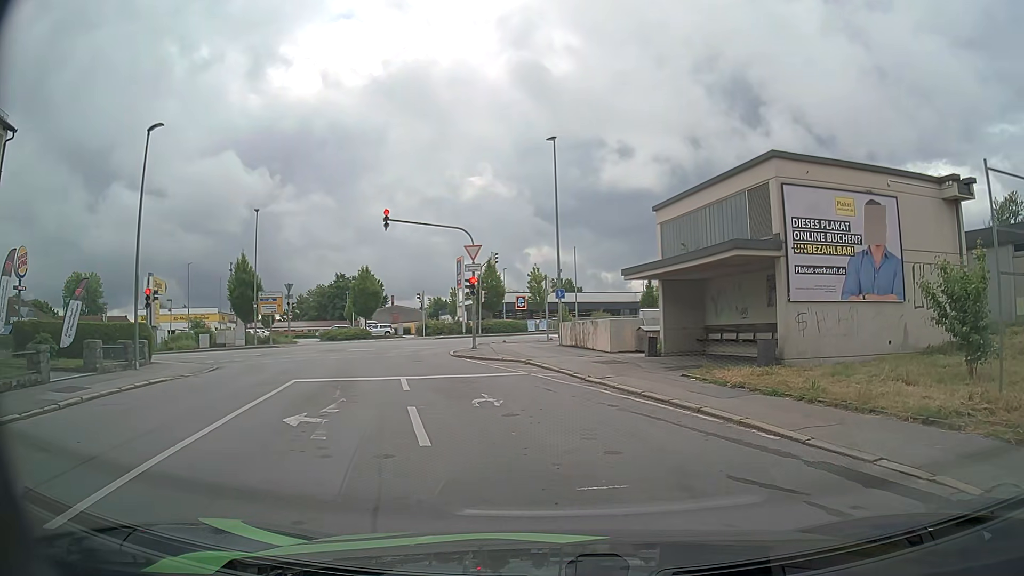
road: residential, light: Day
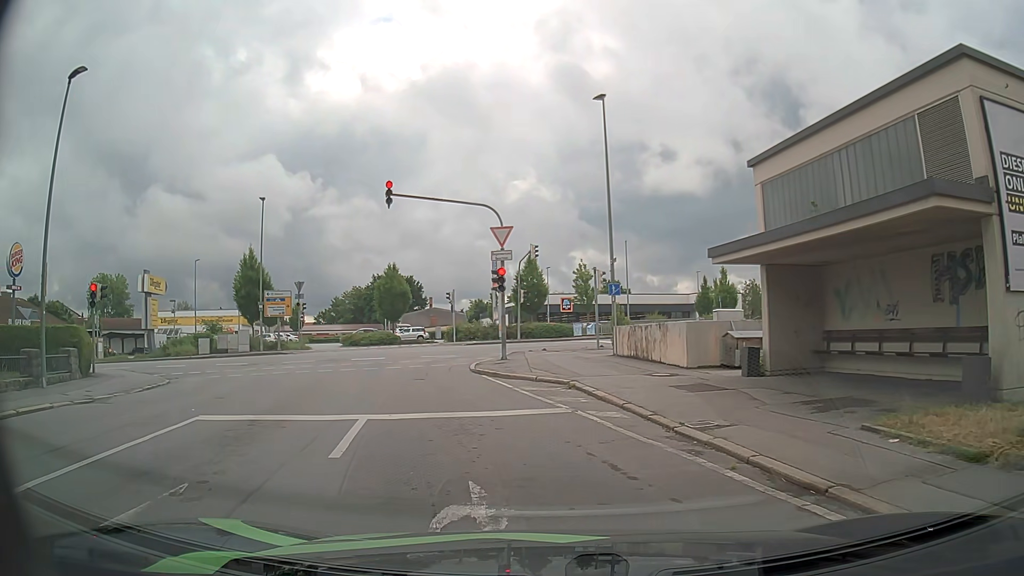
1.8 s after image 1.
(0.0, +6.7) m; -5°
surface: asphalt
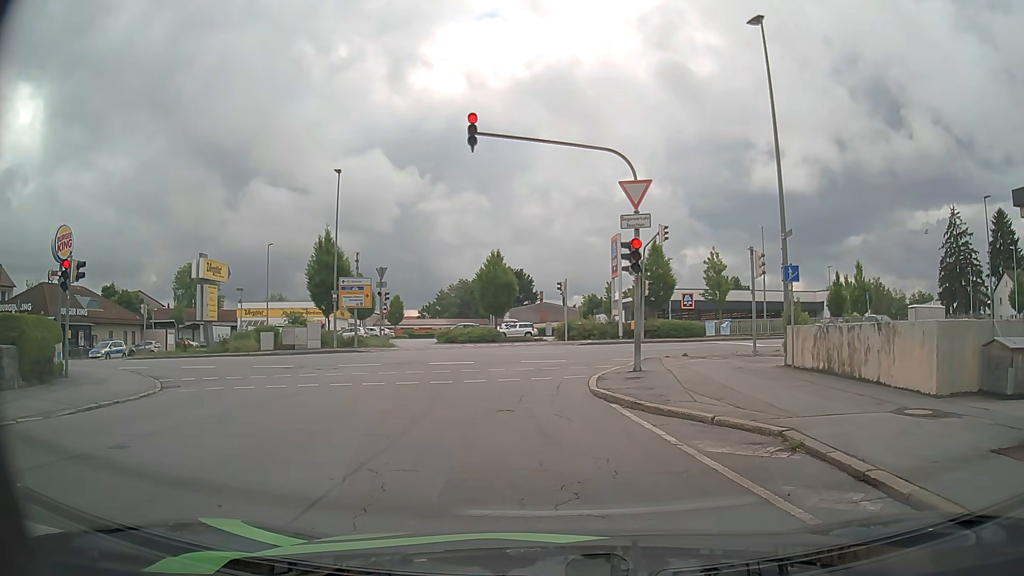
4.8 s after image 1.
(-0.5, +6.9) m; -7°
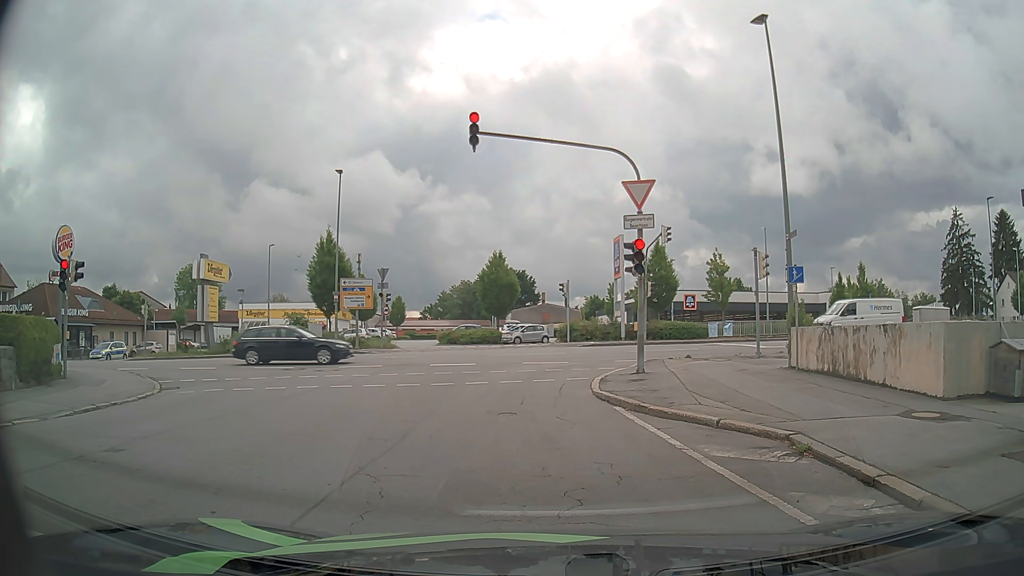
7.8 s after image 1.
(0.0, +0.3) m; 0°
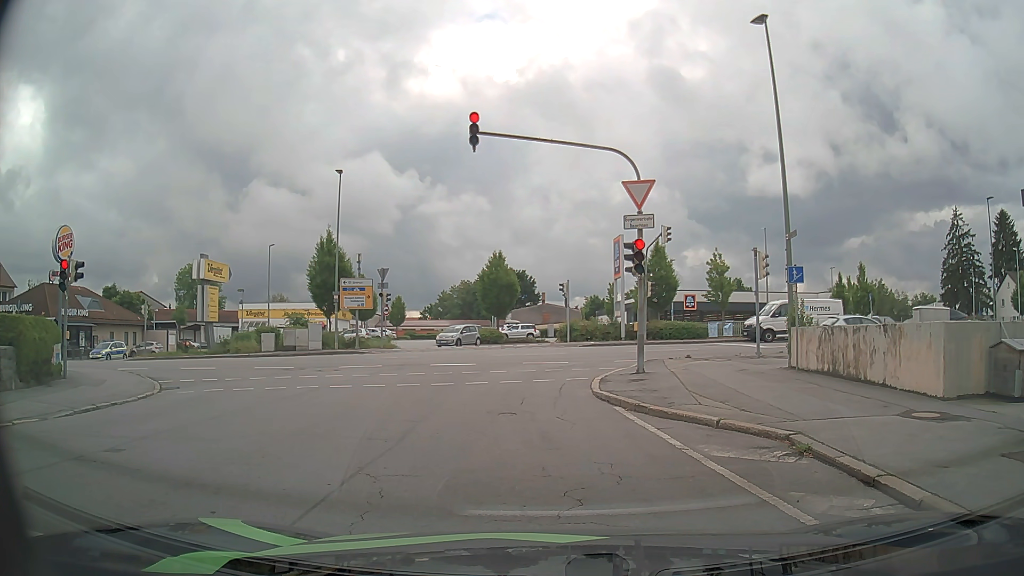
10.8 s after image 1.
(0.0, 0.0) m; 0°
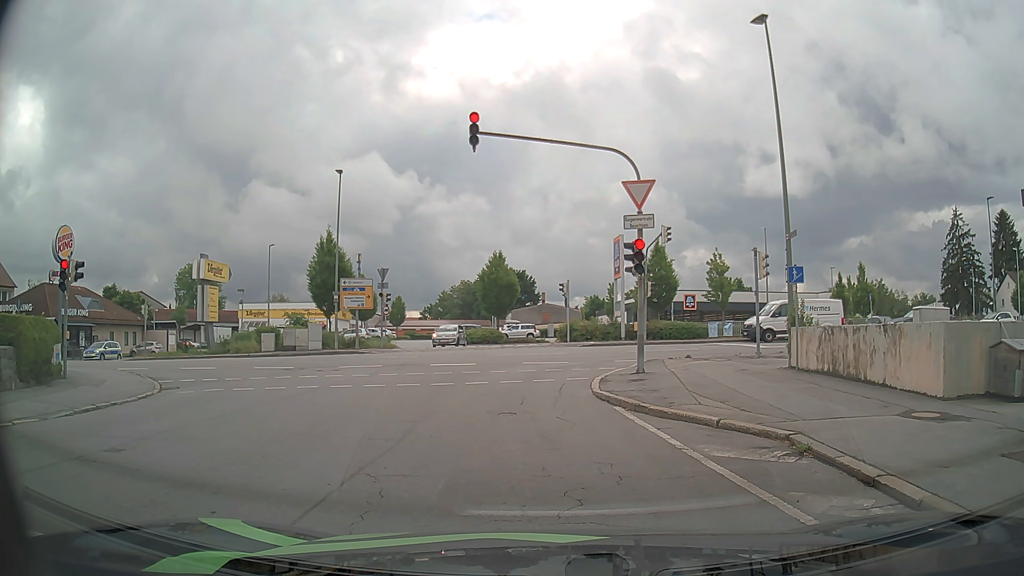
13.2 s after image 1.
(0.0, 0.0) m; 0°
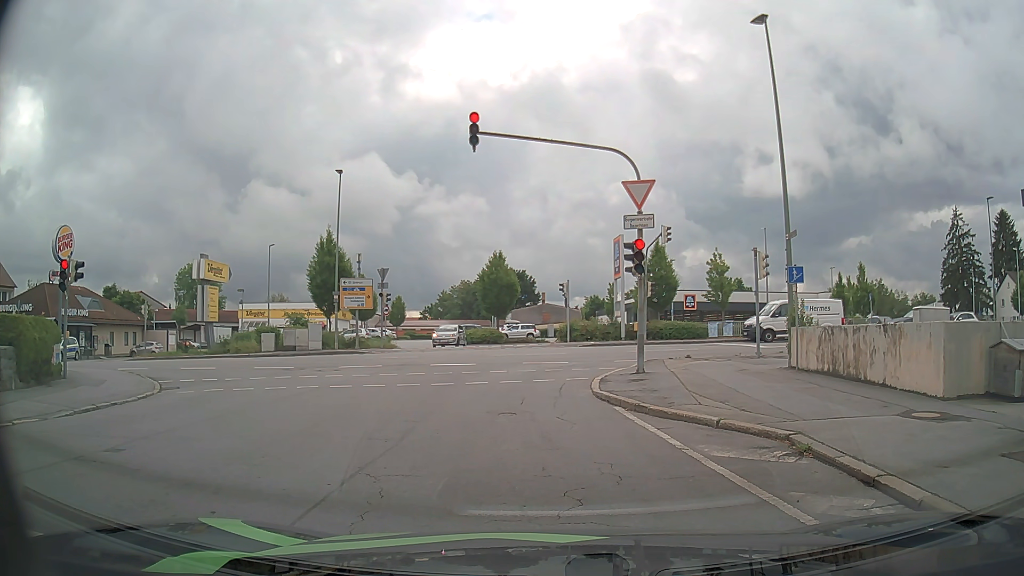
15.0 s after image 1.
(0.0, 0.0) m; 0°
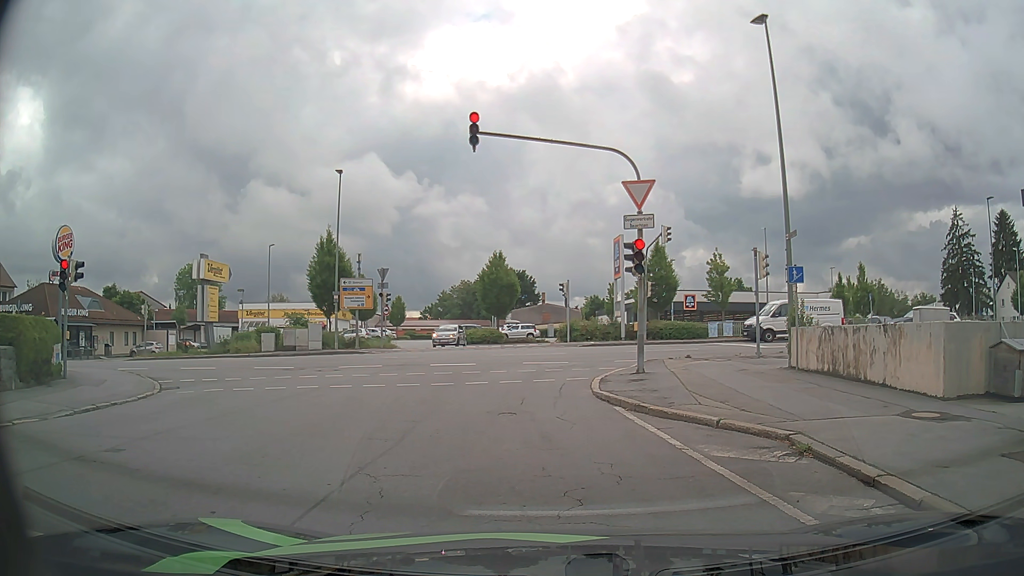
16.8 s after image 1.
(0.0, 0.0) m; 0°
(-1, +10) (-1, +20) (+5, +27) (+15, +29) (+25, +31) (+35, +31) (+45, +32) (+55, +33) (+65, +33) (+75, +33) m
